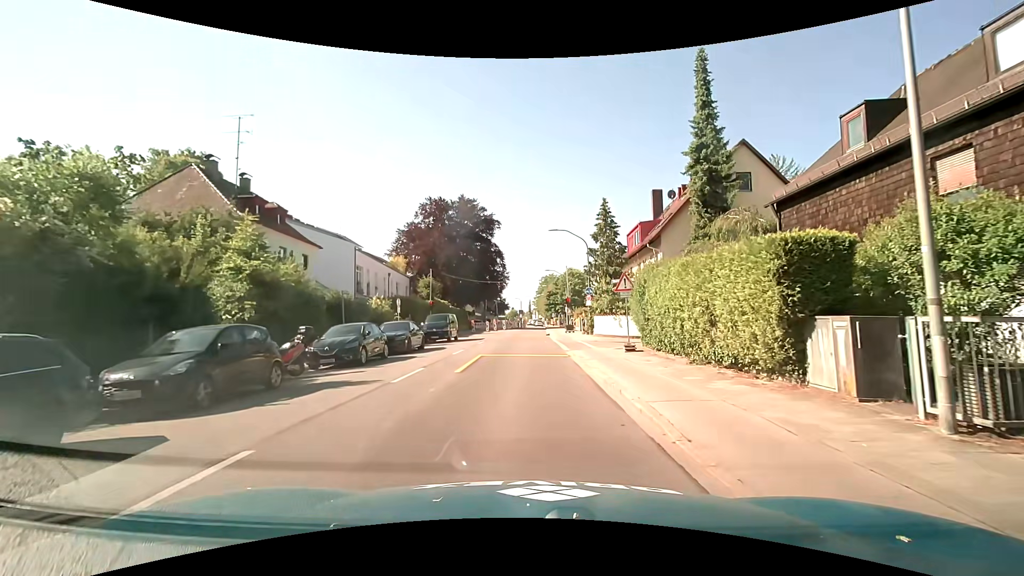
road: secondary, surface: asphalt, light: Day
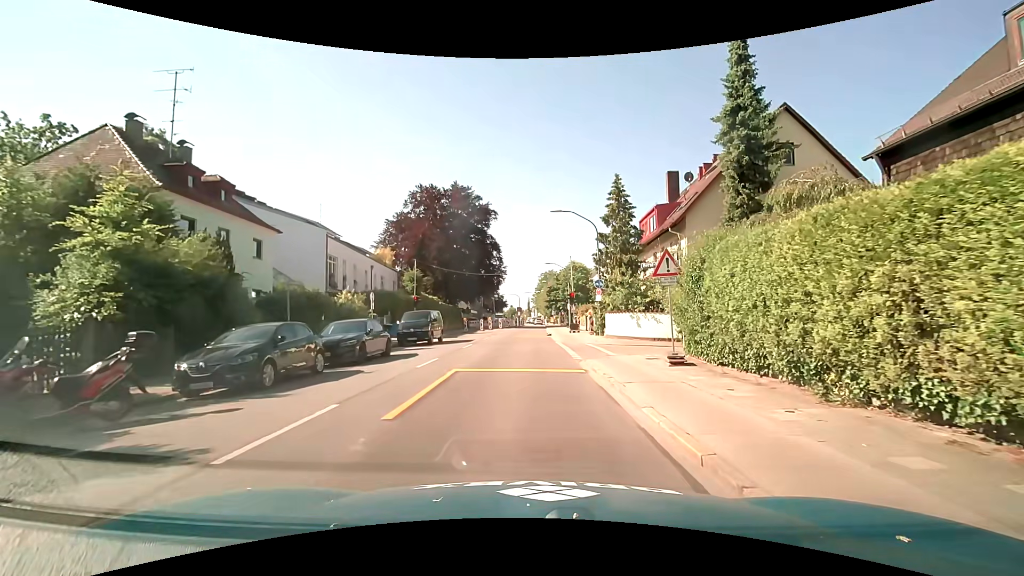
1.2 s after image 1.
(-0.1, +5.9) m; -1°
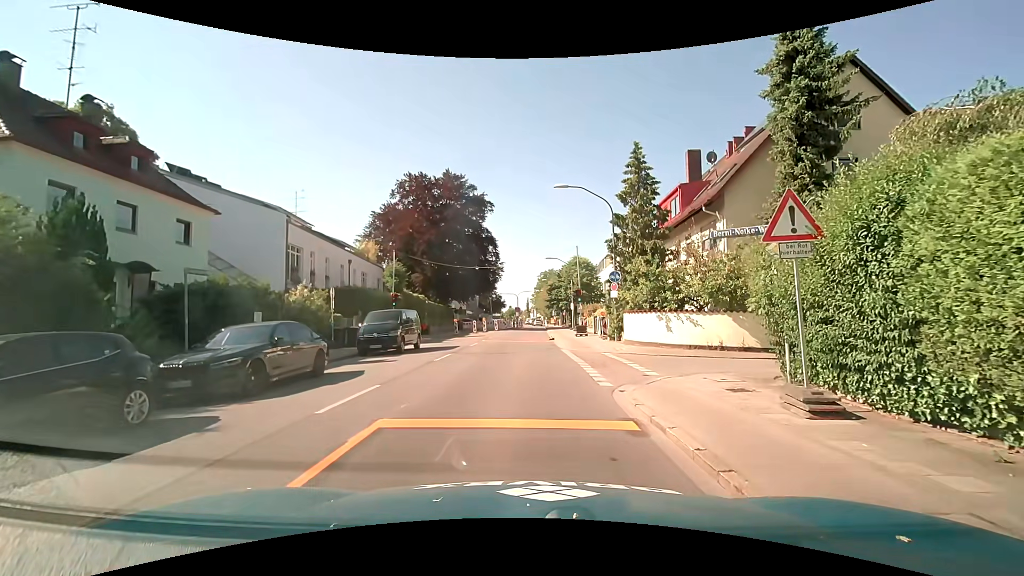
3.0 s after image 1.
(0.0, +6.0) m; 0°
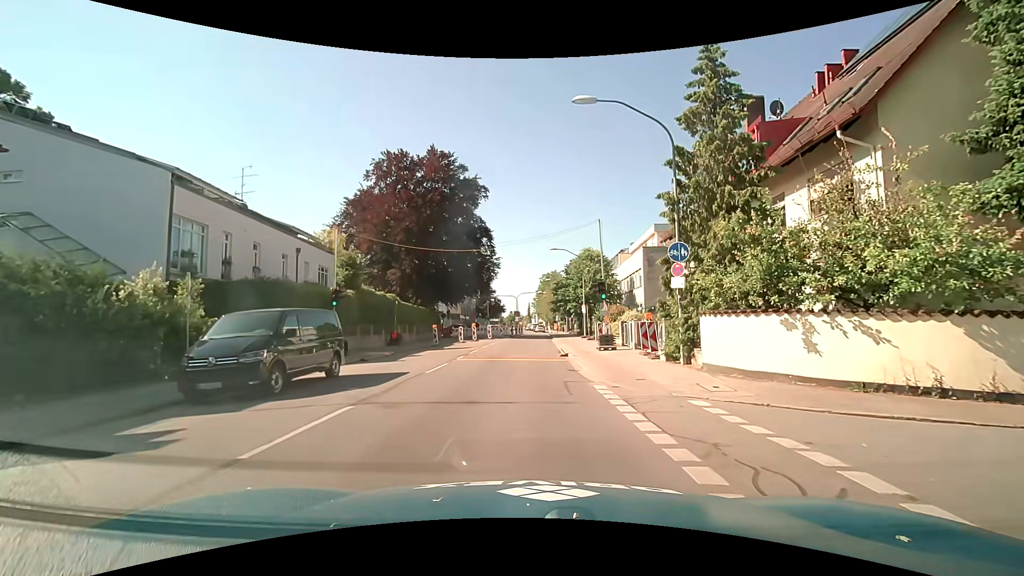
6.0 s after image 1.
(0.0, +11.3) m; 0°
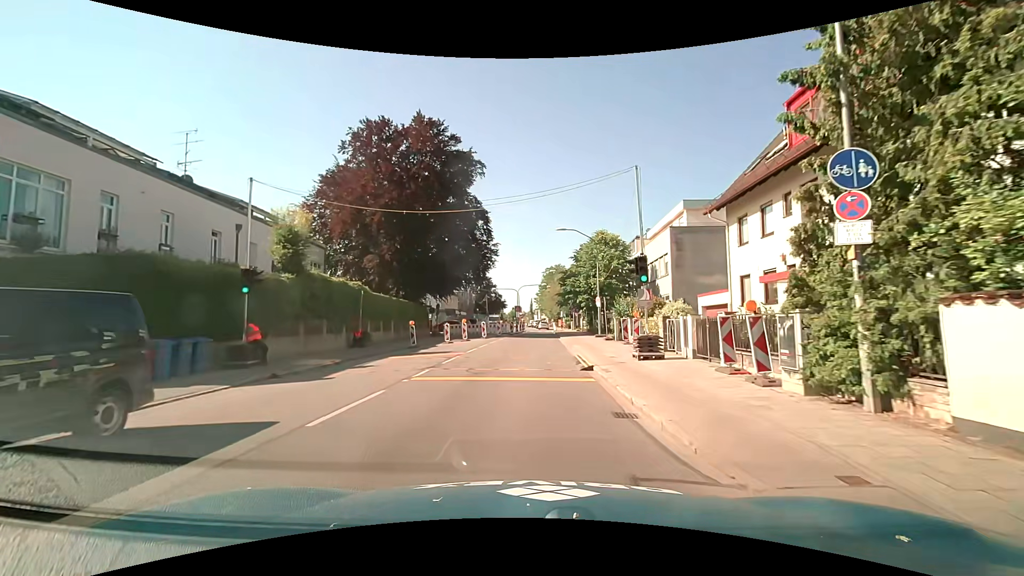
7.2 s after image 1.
(0.0, +8.1) m; 0°
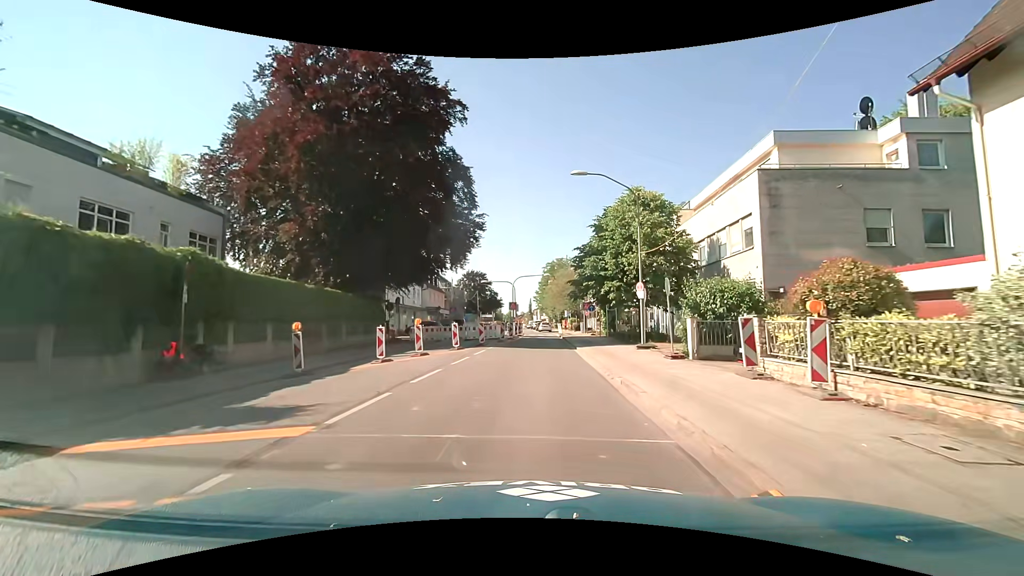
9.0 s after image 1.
(0.0, +14.3) m; 0°
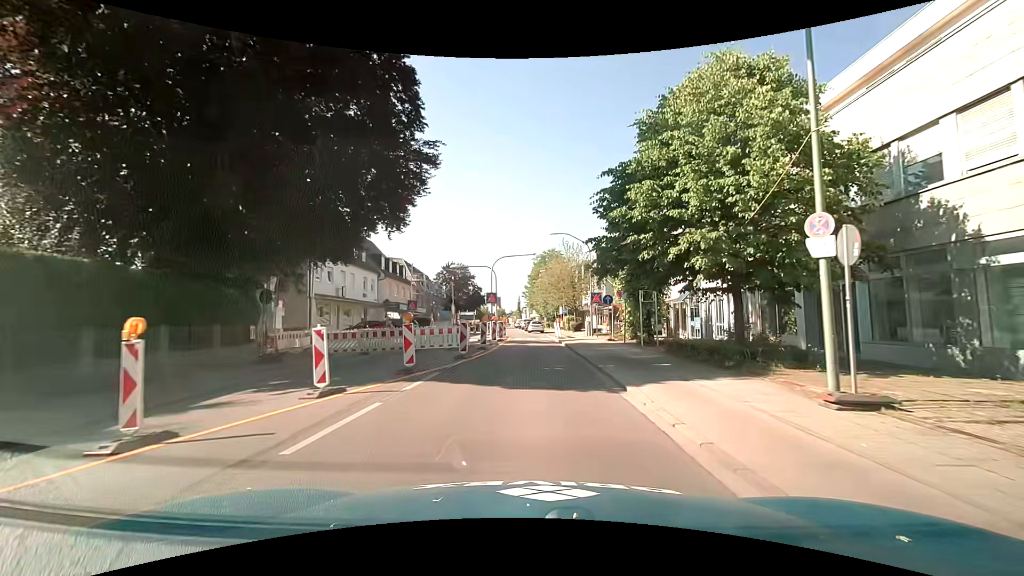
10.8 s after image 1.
(+0.1, +14.5) m; +1°
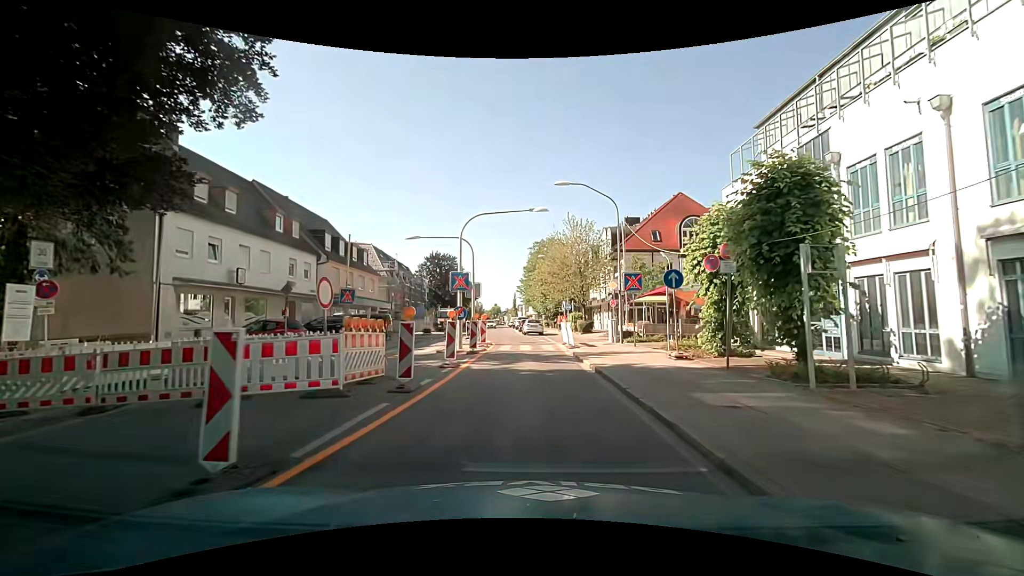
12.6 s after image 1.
(+0.2, +13.7) m; +1°
(0, +10) (0, +20) (-1, +30) (-2, +40) (-3, +50) (-3, +60) (-4, +70) (-4, +80) (-5, +90) (-6, +100) m
